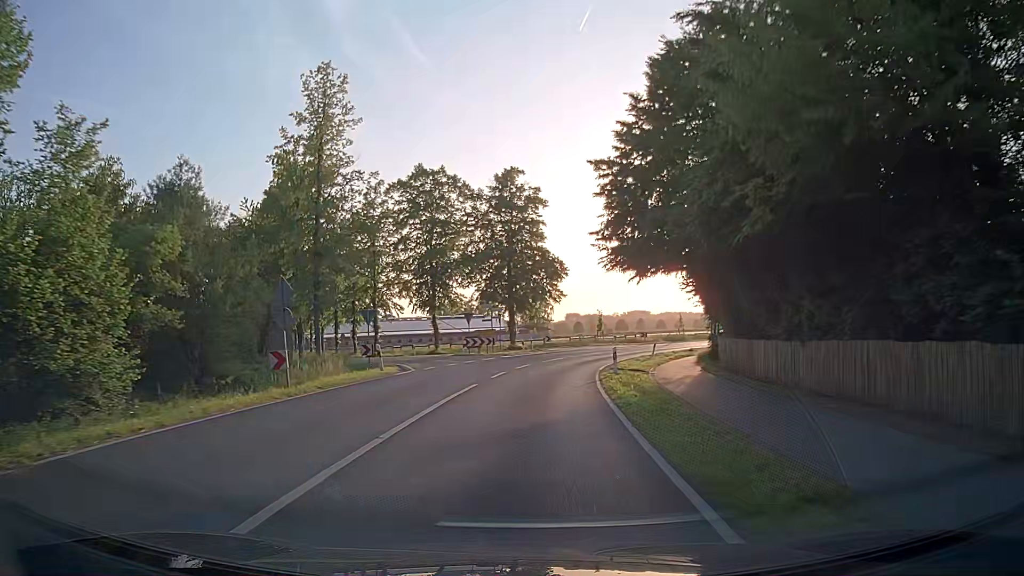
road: secondary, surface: asphalt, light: Day
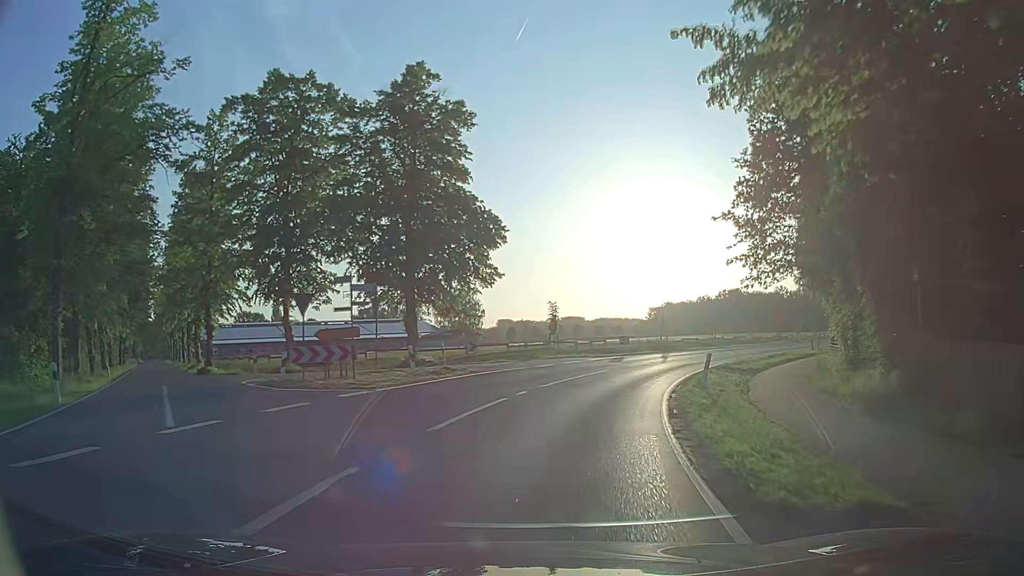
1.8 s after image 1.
(+0.9, +23.9) m; +5°
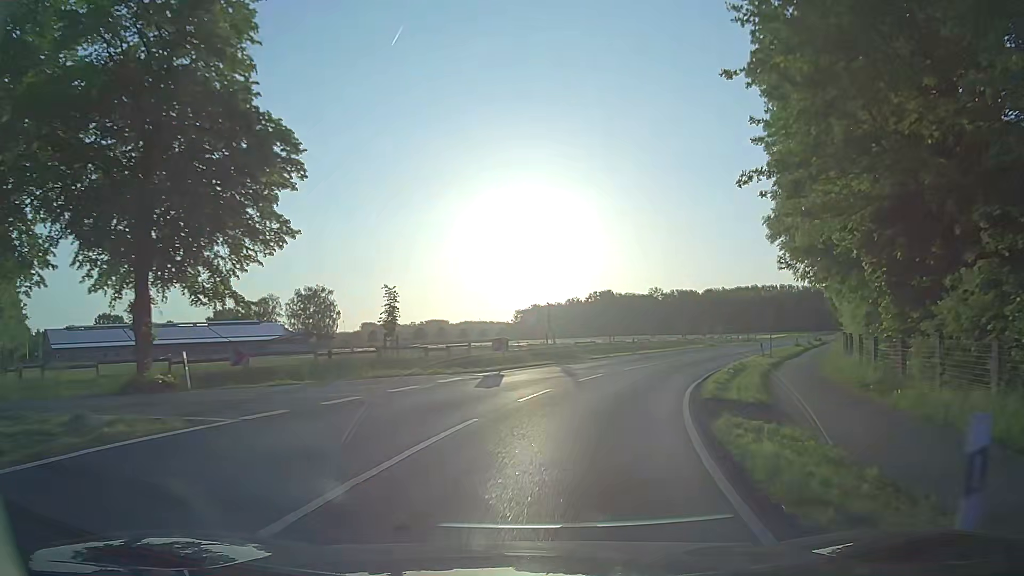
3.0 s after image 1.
(+1.5, +15.4) m; +12°
(+1, +10) (+3, +20) (+6, +29) (+10, +38) (+15, +47) (+20, +56) (+25, +65) (+29, +73) (+34, +82) (+39, +91) m
